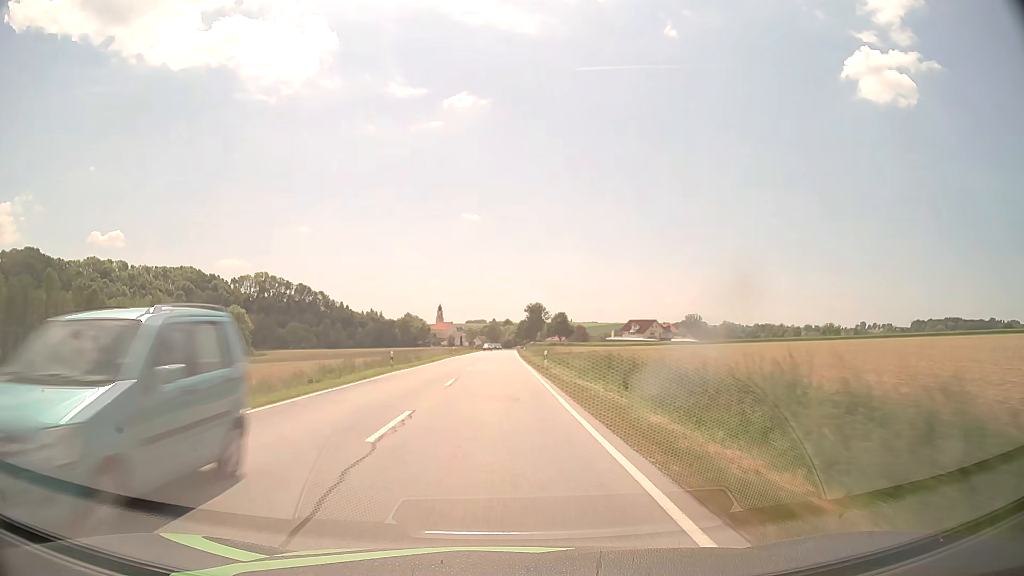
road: secondary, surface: asphalt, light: Day
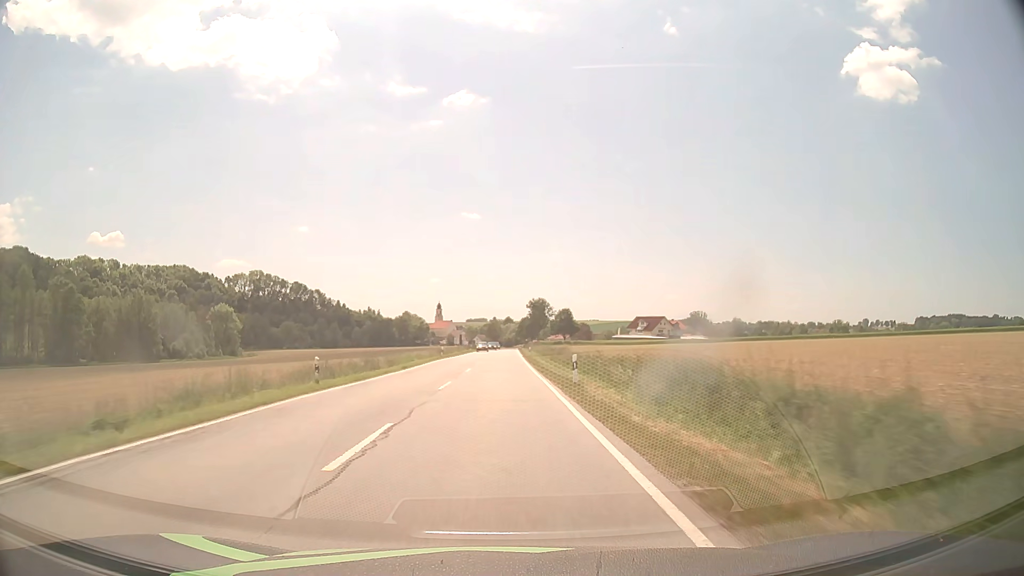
(0.0, +14.2) m; 0°
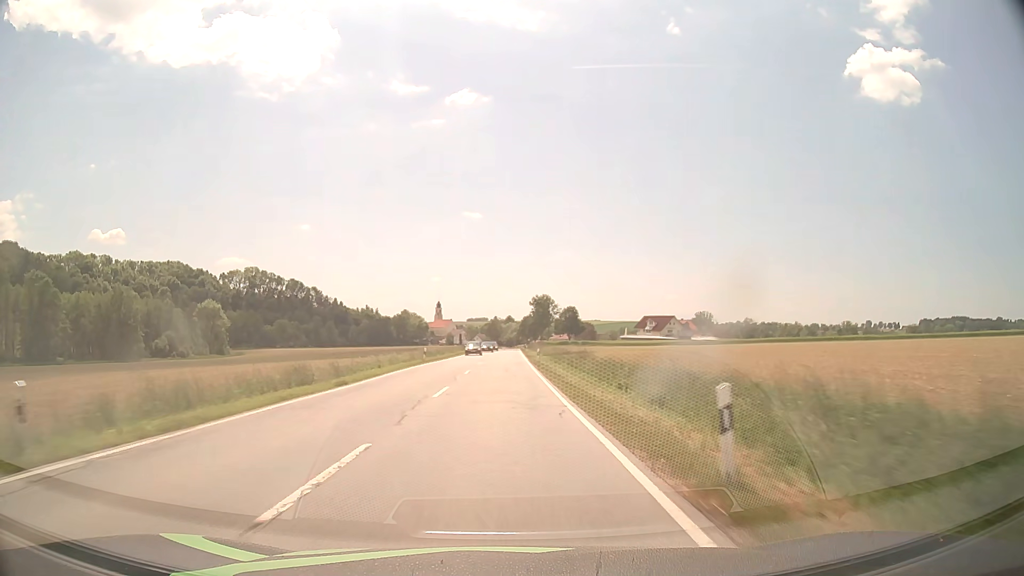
(0.0, +13.9) m; 0°
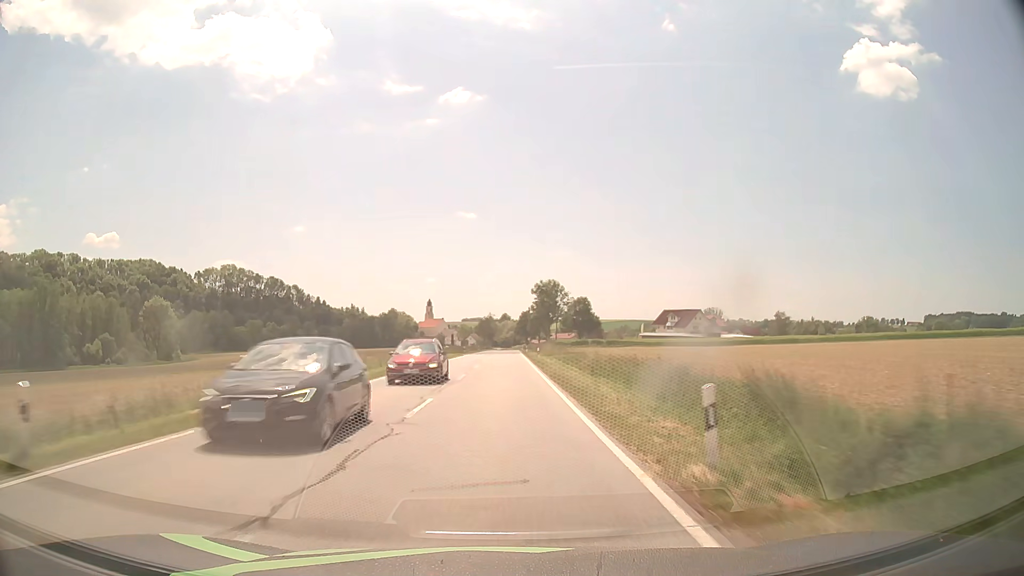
(+0.1, +40.3) m; 0°
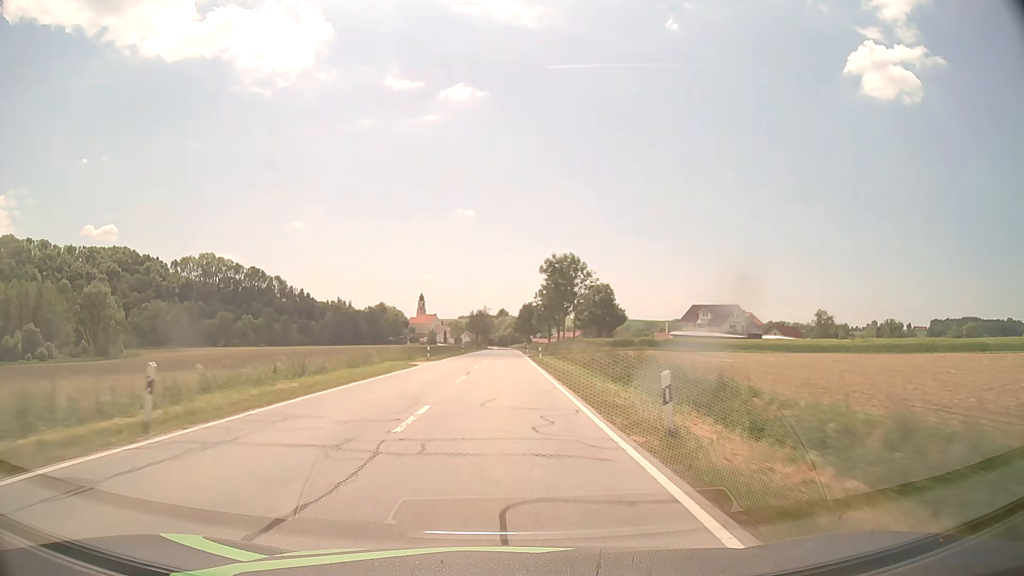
(0.0, +37.9) m; 0°
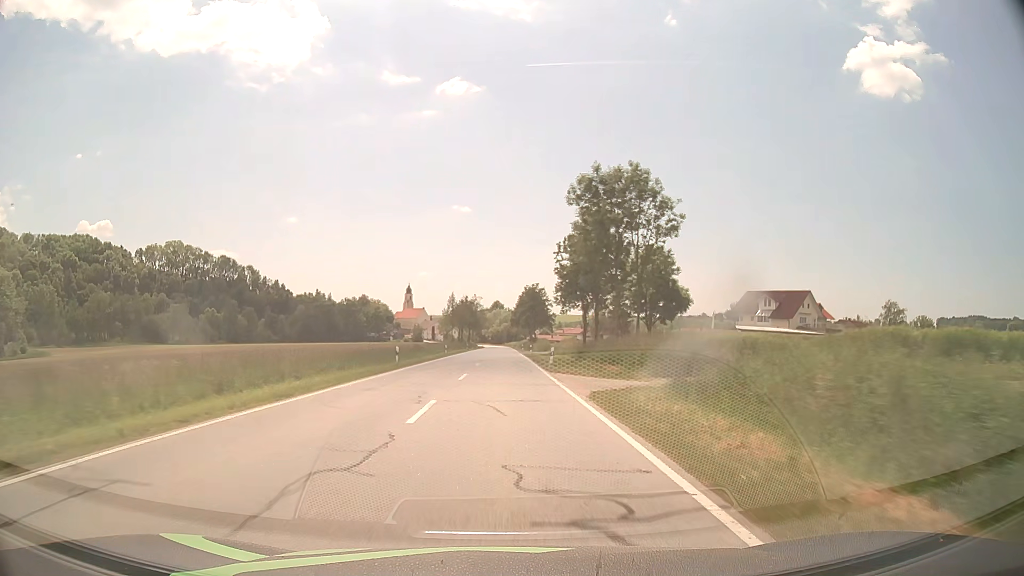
(+0.1, +46.9) m; 0°
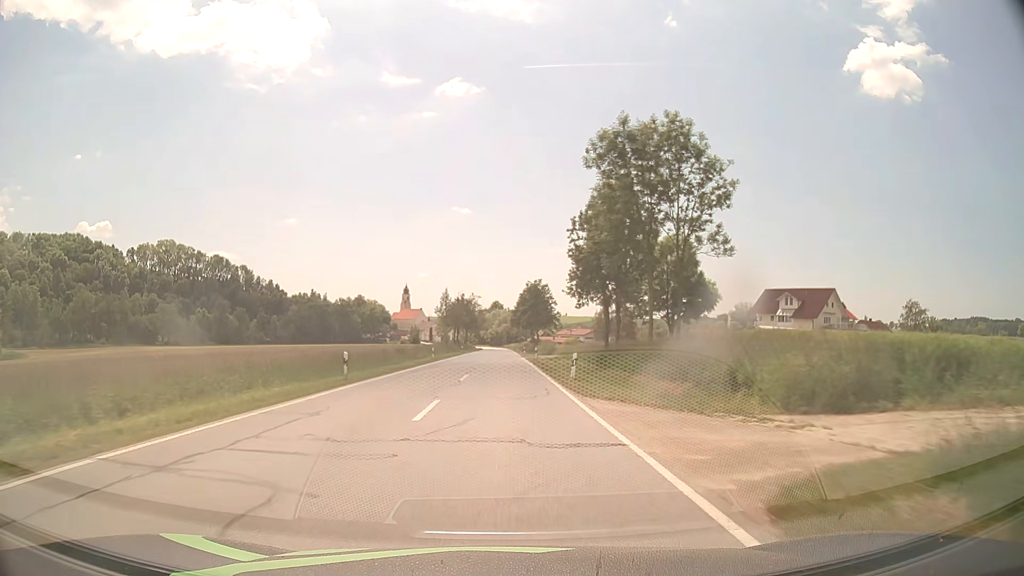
(0.0, +11.1) m; 0°
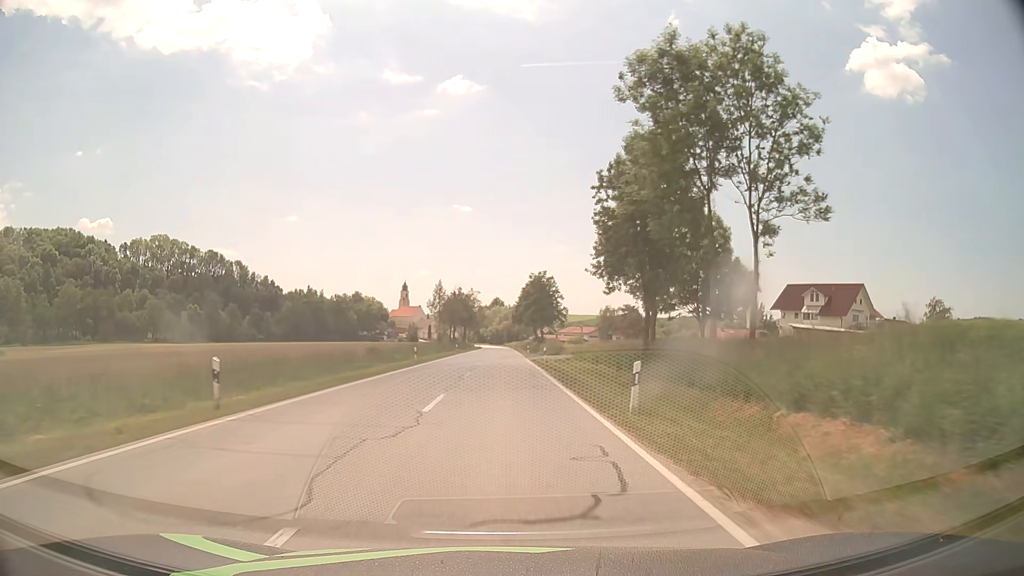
(0.0, +10.8) m; 0°
(0, +10) (0, +20) (0, +30) (0, +40) (0, +50) (0, +60) (0, +70) (0, +80) (0, +90) (0, +100) m
